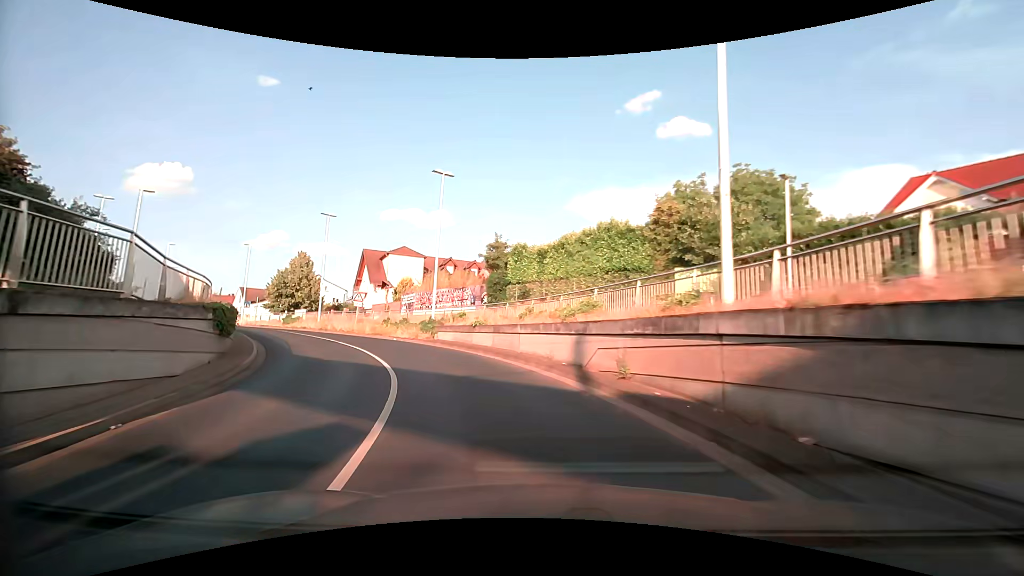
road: tertiary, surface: asphalt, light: Day
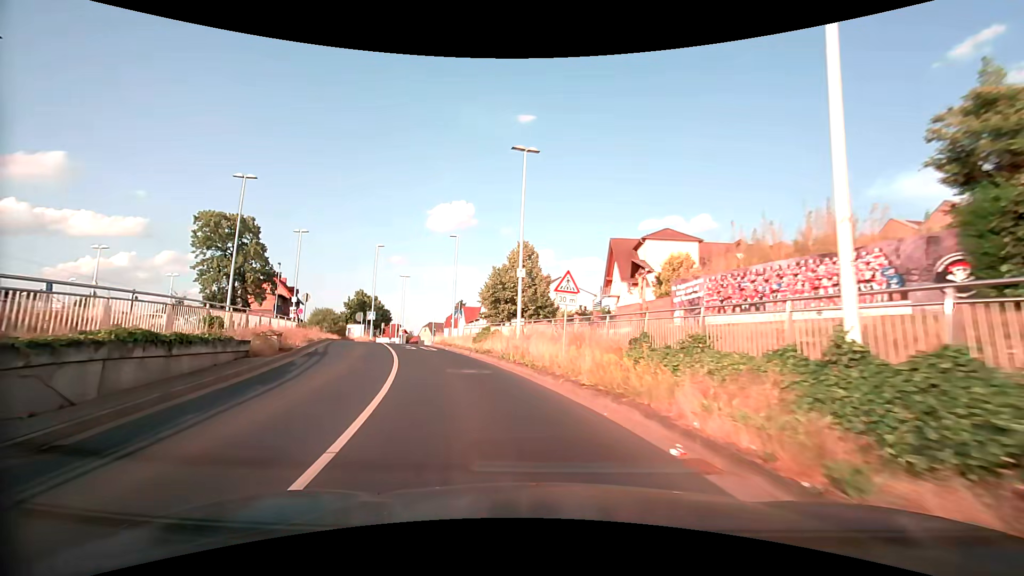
(-5.8, +21.6) m; -30°
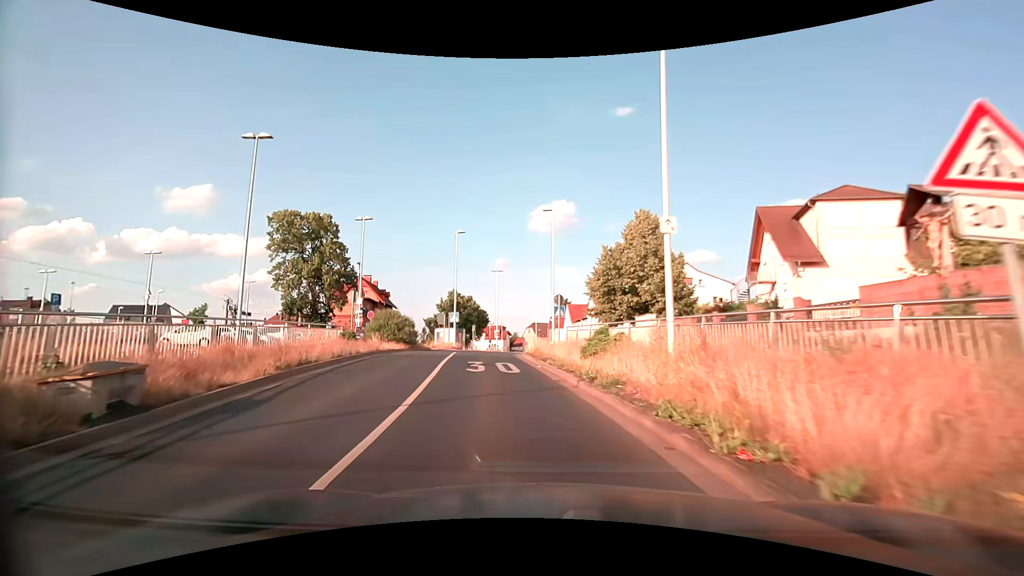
(-1.2, +10.7) m; -12°
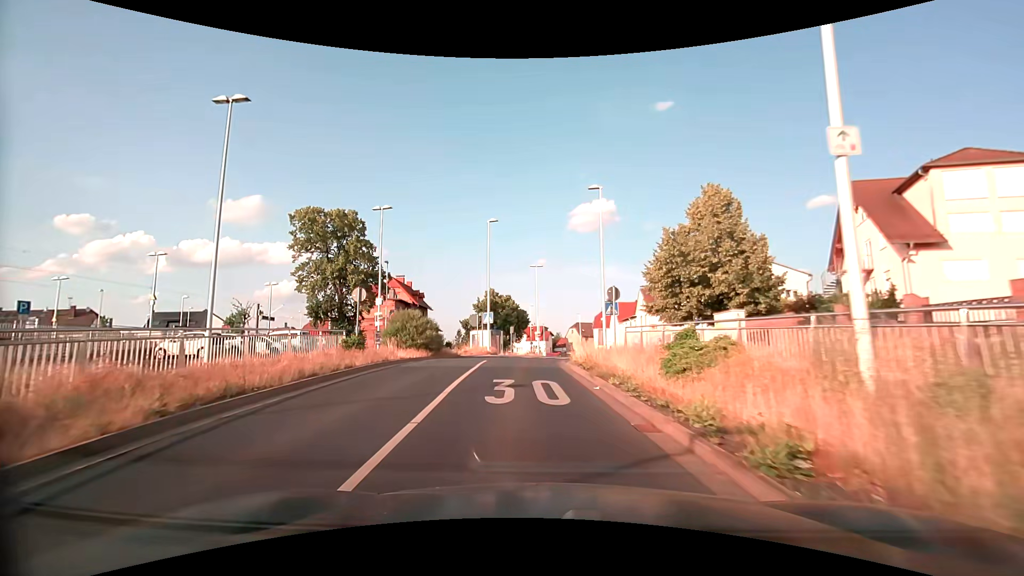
(-0.2, +5.3) m; -5°
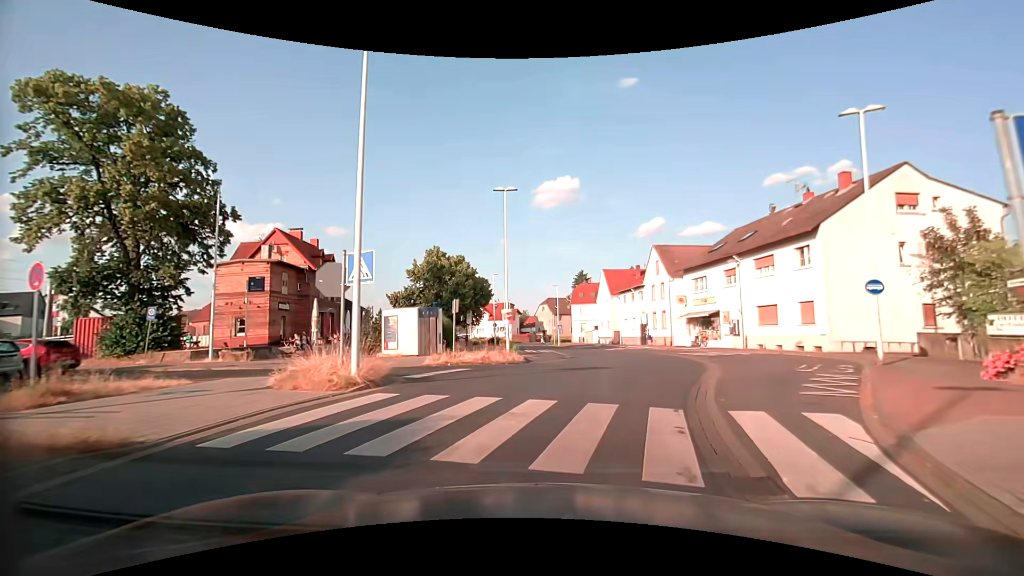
(-1.0, +24.1) m; +3°
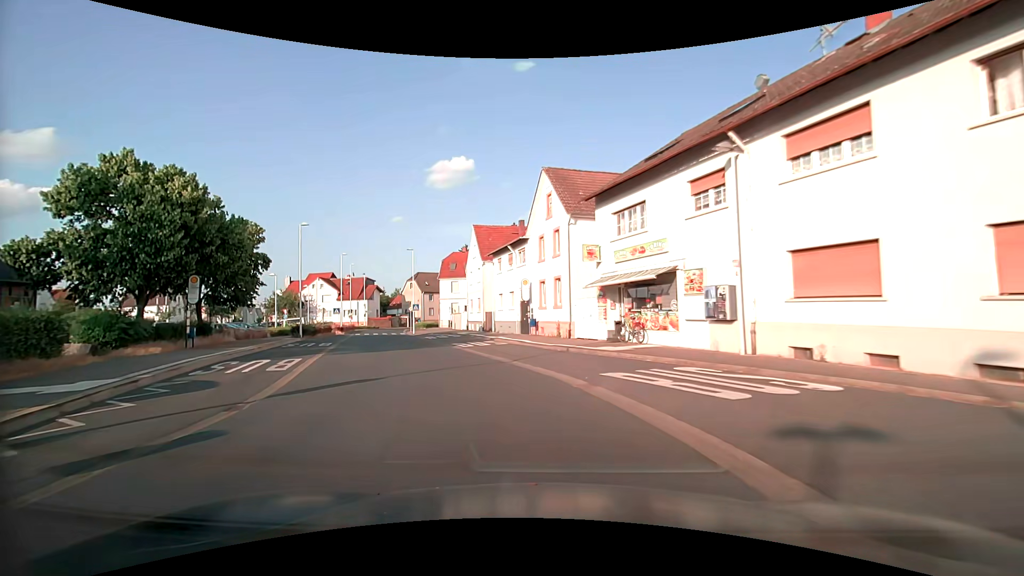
(+4.6, +22.2) m; +13°
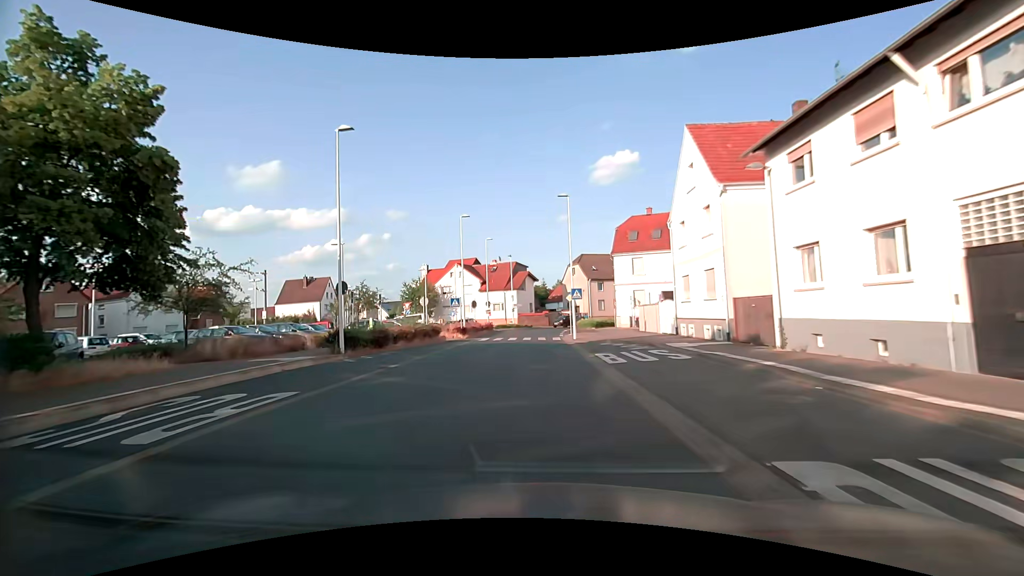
(-5.3, +24.5) m; -19°
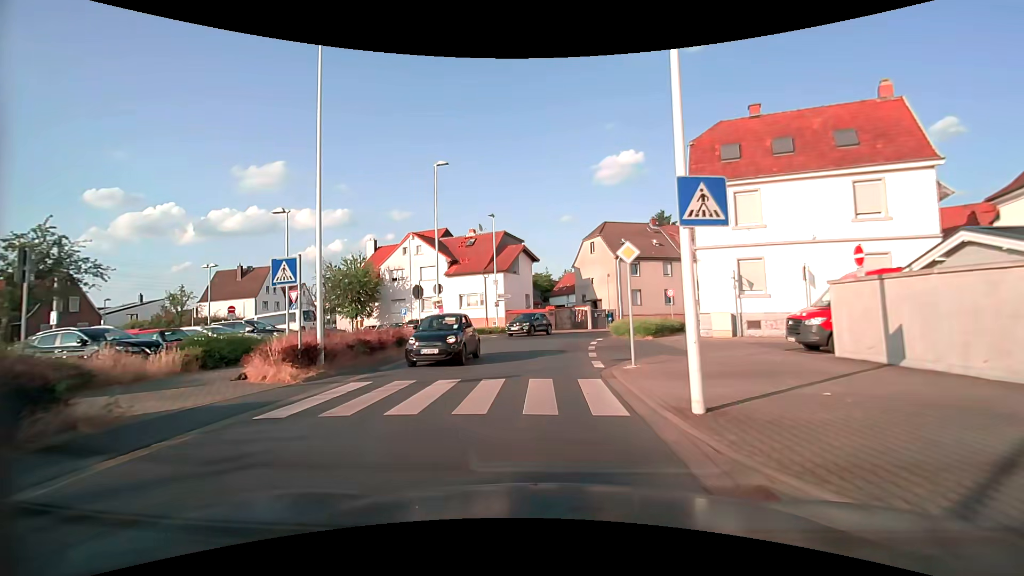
(0.0, +25.9) m; 0°
(0, +10) (0, +20) (+1, +30) (+6, +39) (+14, +45) (+22, +50) (+30, +56) (+38, +62) (+46, +68) (+55, +74) m
